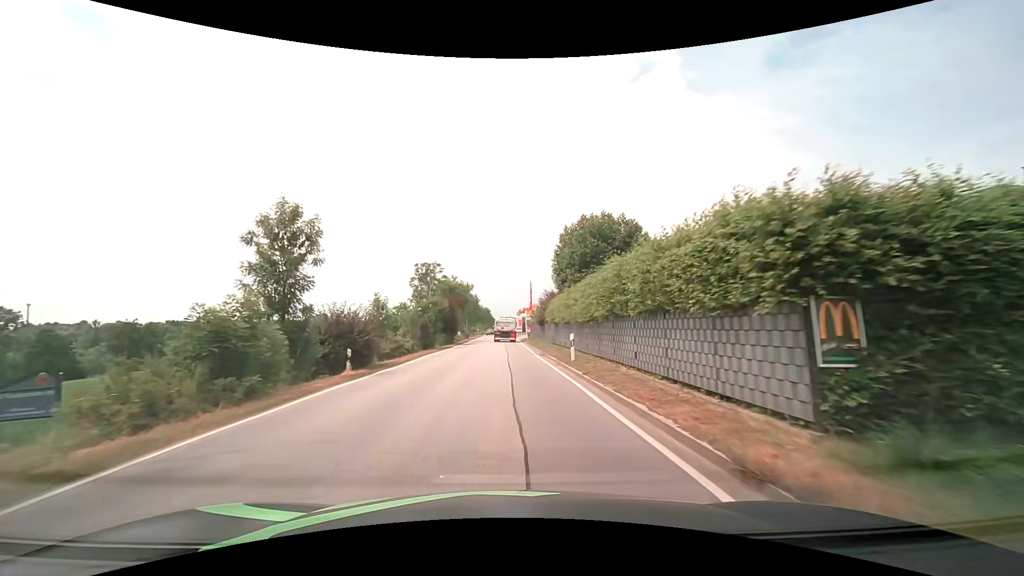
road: secondary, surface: asphalt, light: Day
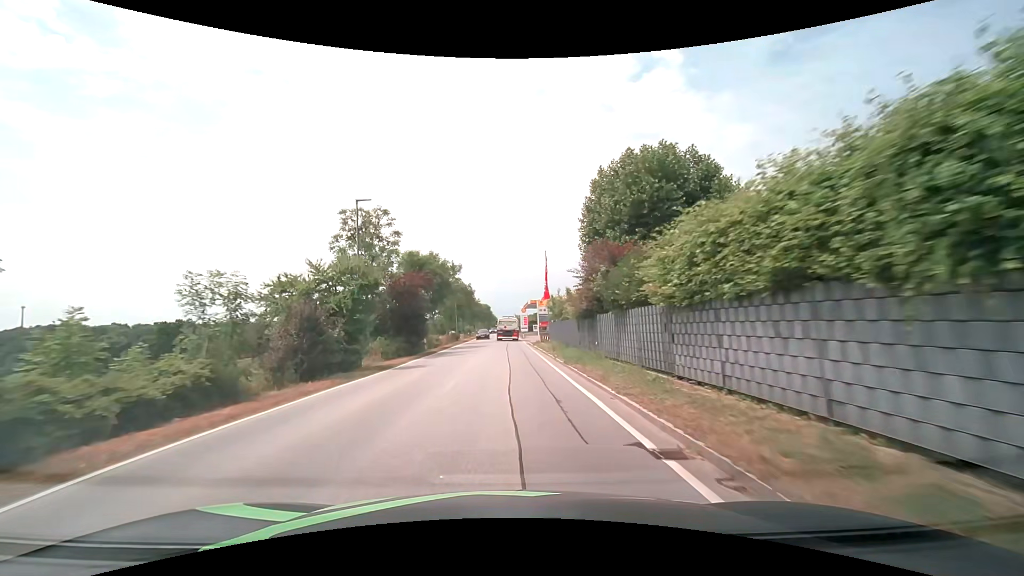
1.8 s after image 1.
(-0.1, +23.2) m; 0°
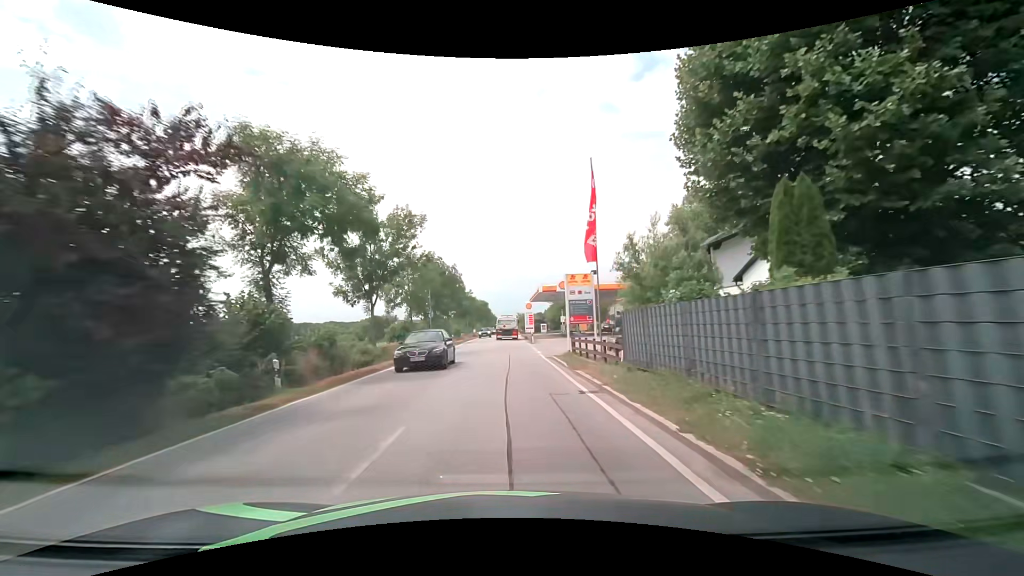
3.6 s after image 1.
(-0.1, +24.0) m; 0°
(0, +10) (0, +20) (0, +30) (0, +40) (-1, +50) (-1, +60) (-1, +70) (-1, +80) (-1, +90) (-1, +100) m
